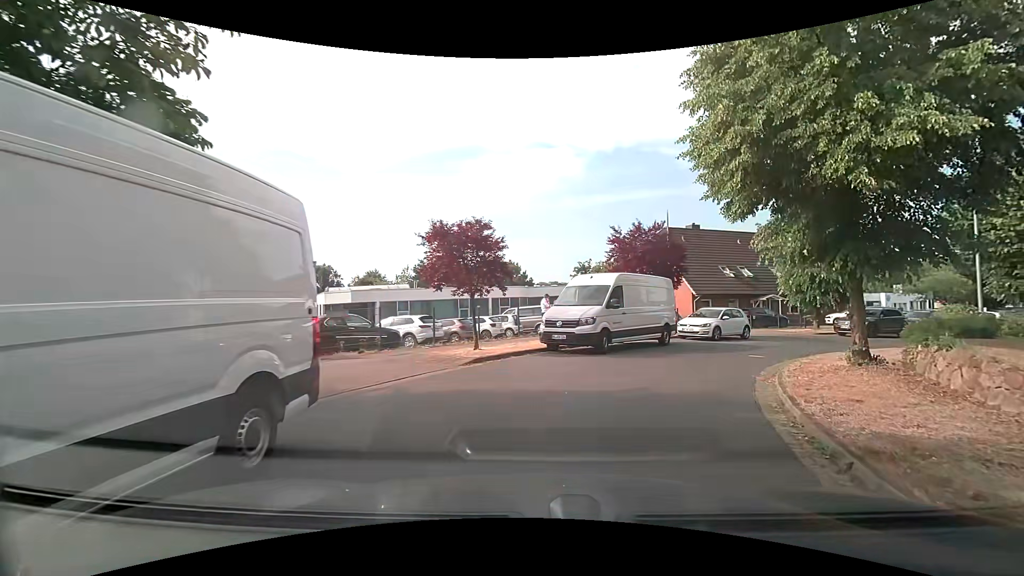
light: Day
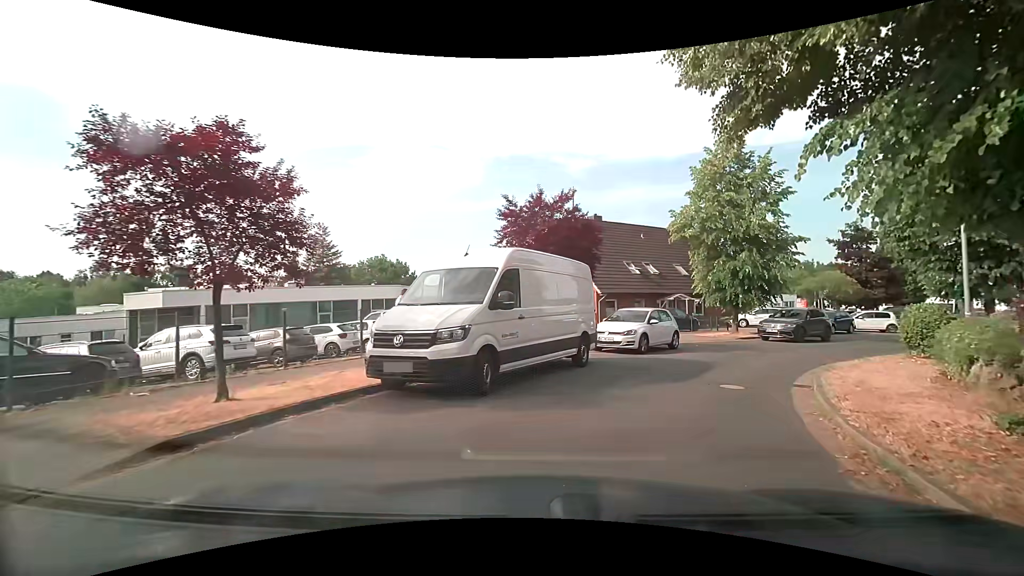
(+0.8, +7.2) m; +11°
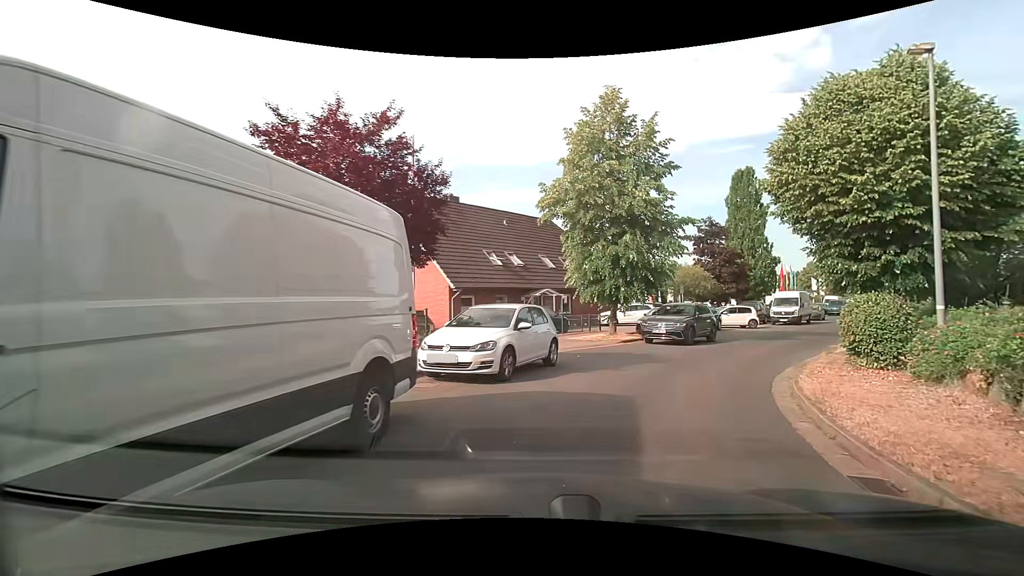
(+0.9, +6.9) m; +15°
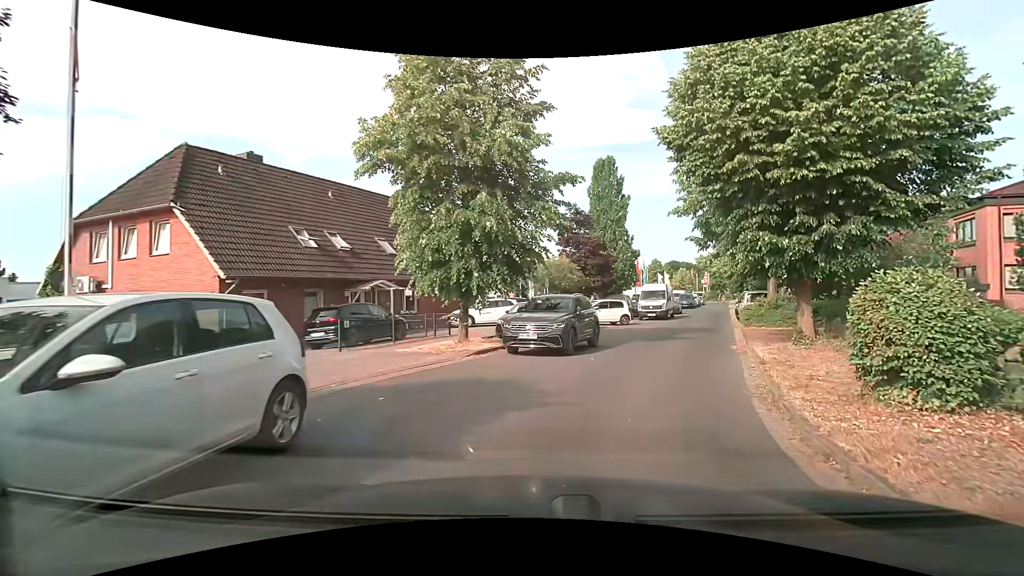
(+1.1, +7.0) m; +16°
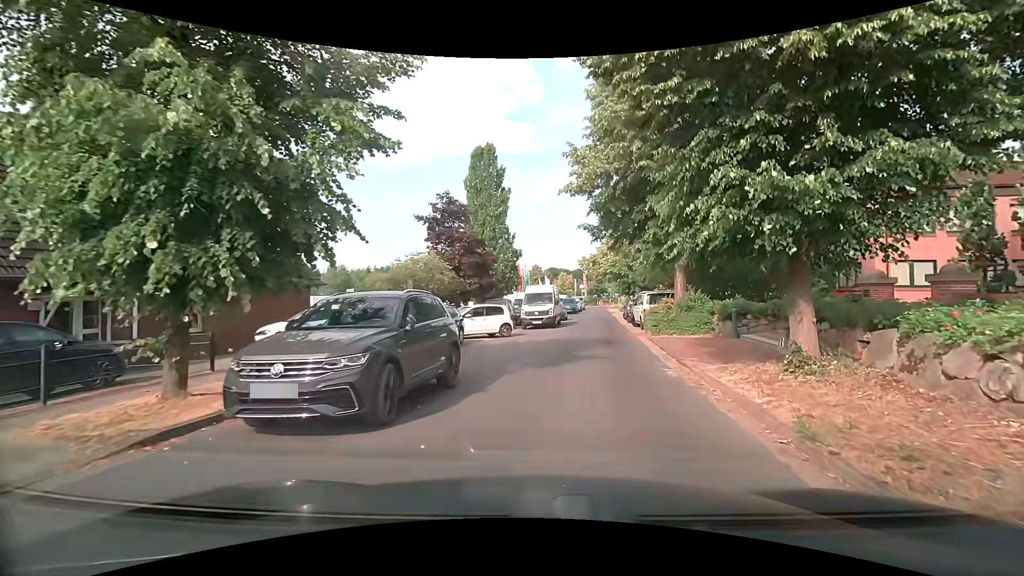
(+0.9, +7.2) m; +15°
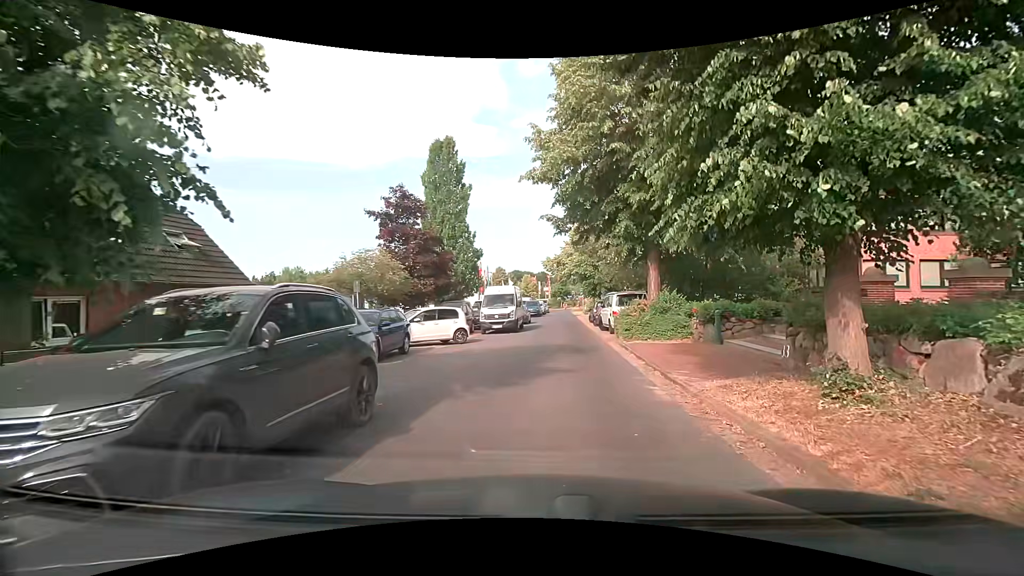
(0.0, +2.5) m; +4°
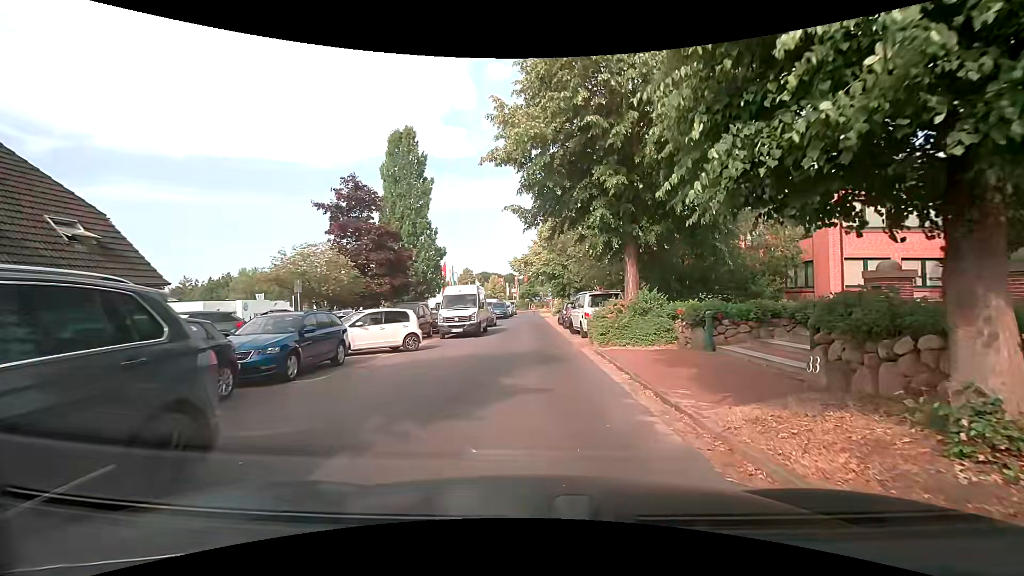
(0.0, +2.6) m; +3°
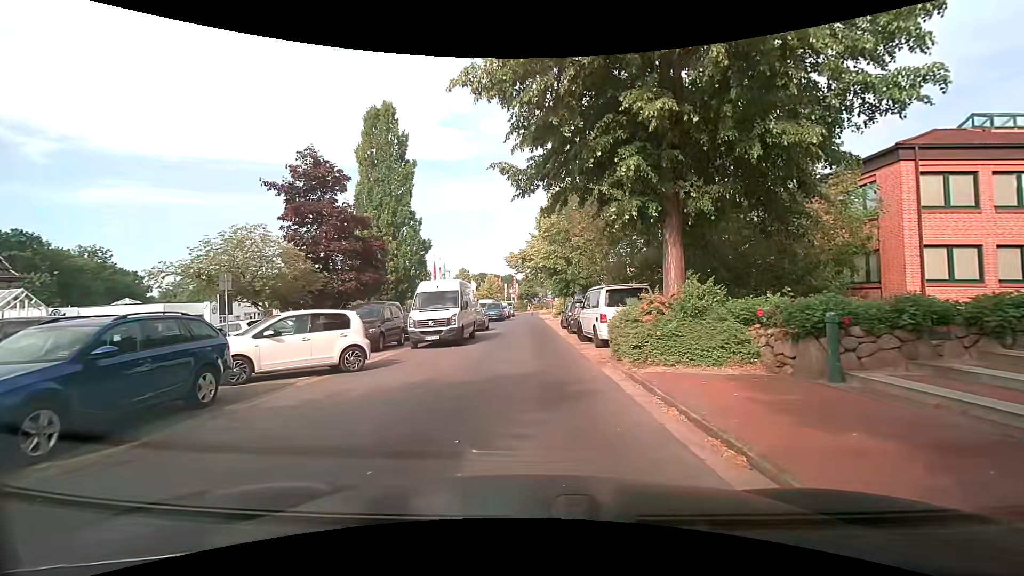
(0.0, +5.4) m; +1°
(0, +10) (-1, +20) (-1, +30) (-1, +40) (-1, +50) (-1, +60) (-2, +70) (-2, +80) (-2, +90) (-1, +100) m
